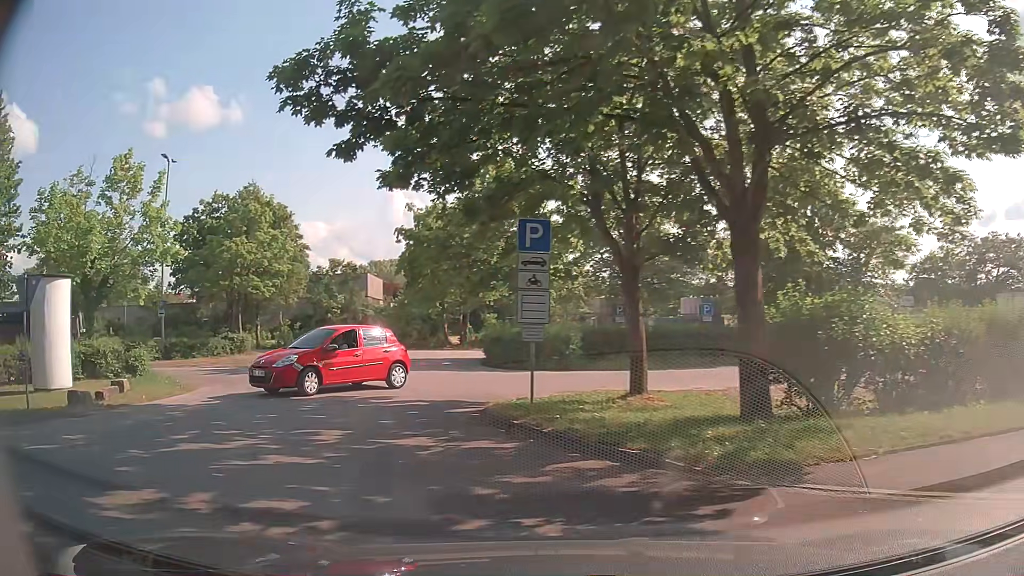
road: service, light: Day
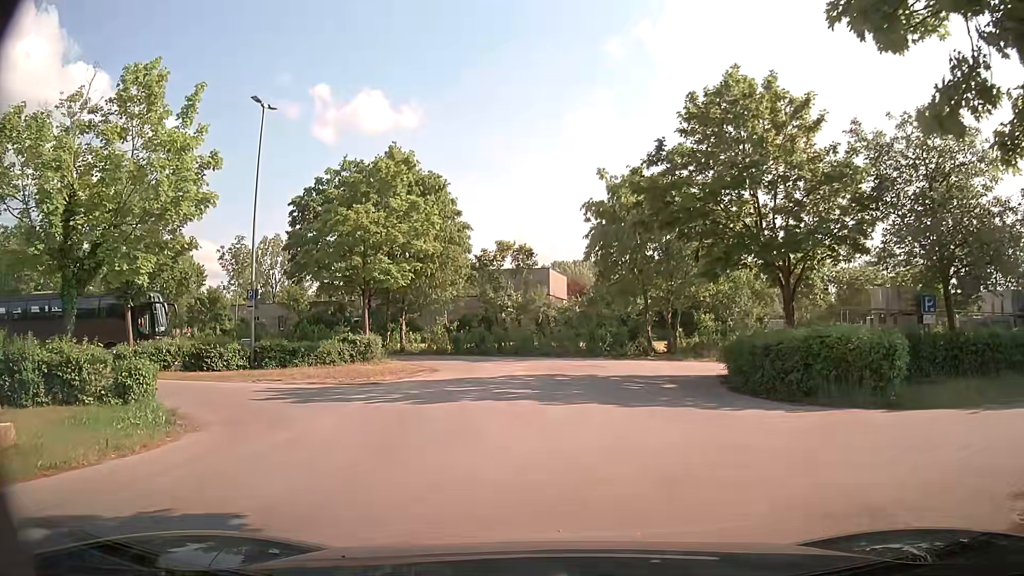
(-1.8, +10.4) m; -15°
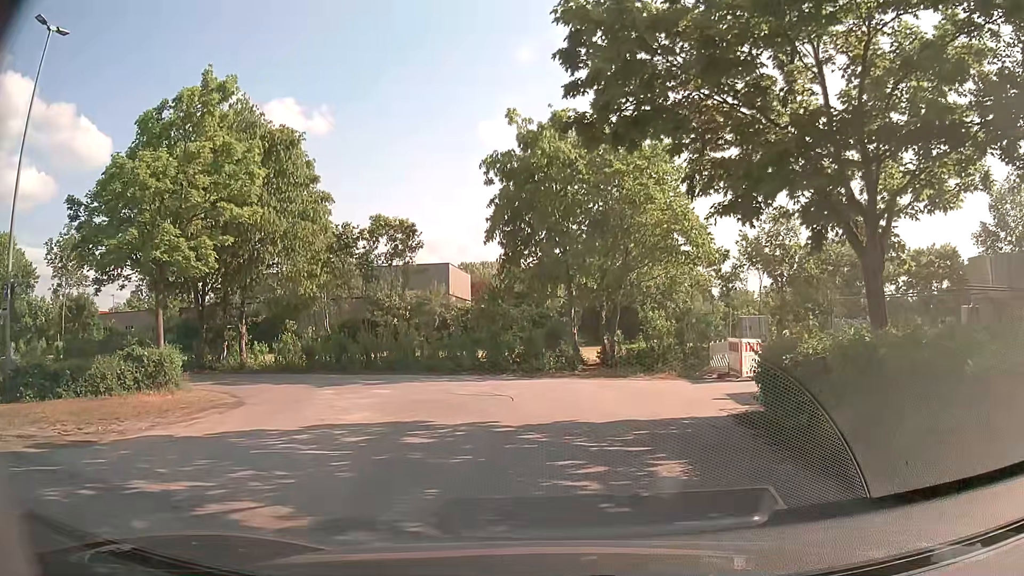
(+0.8, +10.0) m; +8°
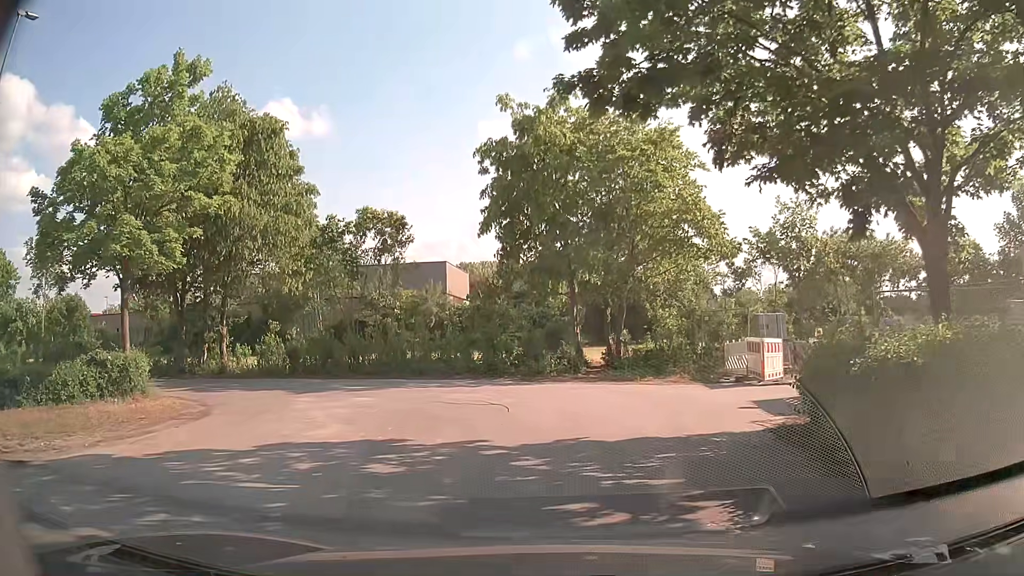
(0.0, +1.8) m; +1°
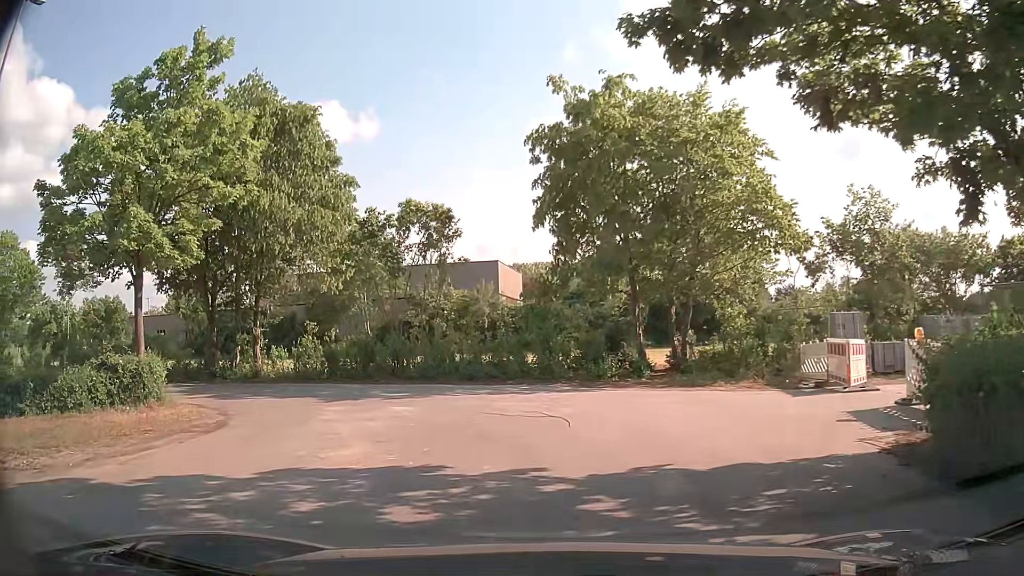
(-0.1, +1.8) m; -5°
